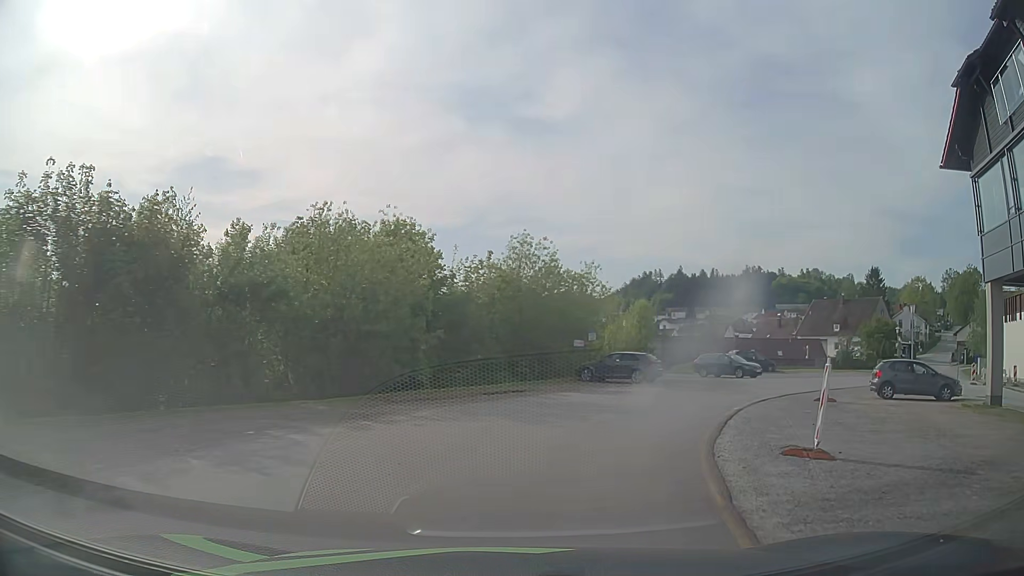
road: unclassified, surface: asphalt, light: Day
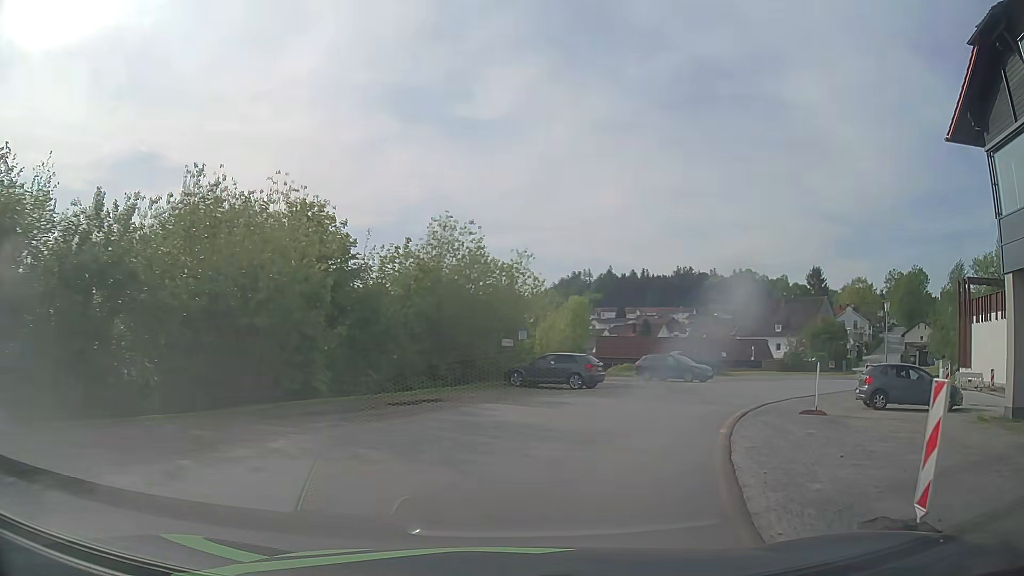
(+0.2, +4.3) m; +5°
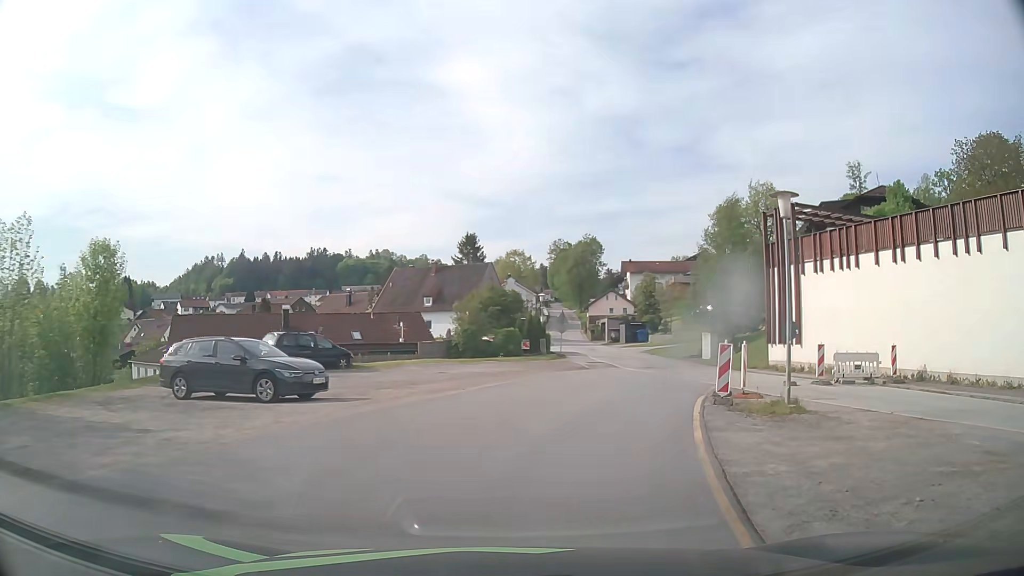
(+6.3, +20.3) m; +32°
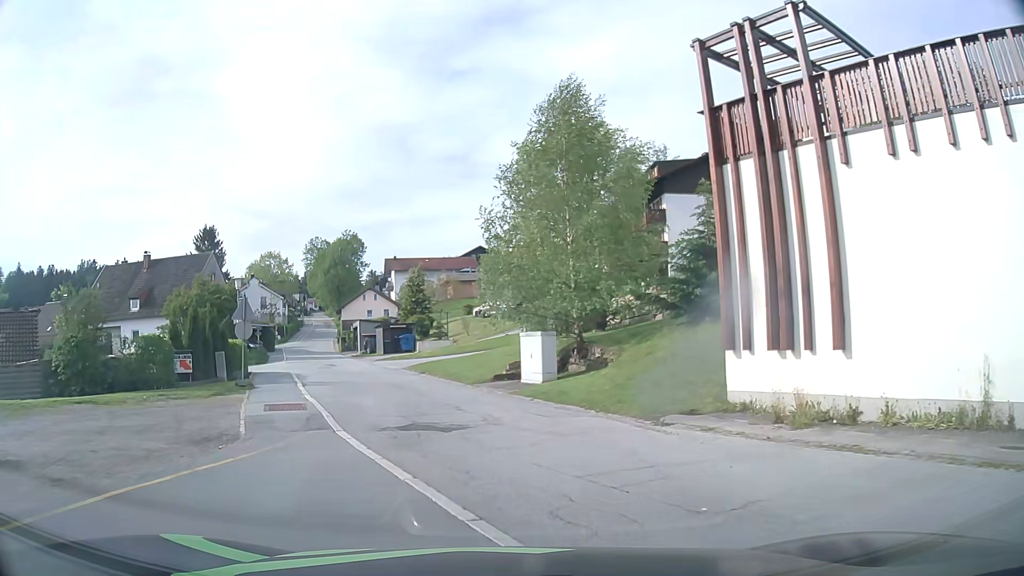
(+3.8, +20.5) m; +20°
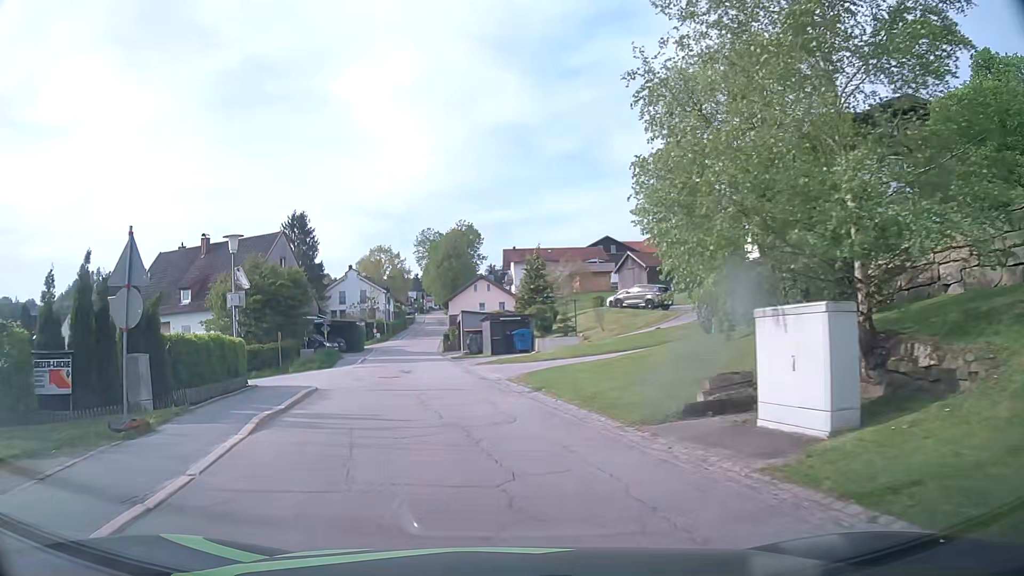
(-0.8, +12.6) m; -9°
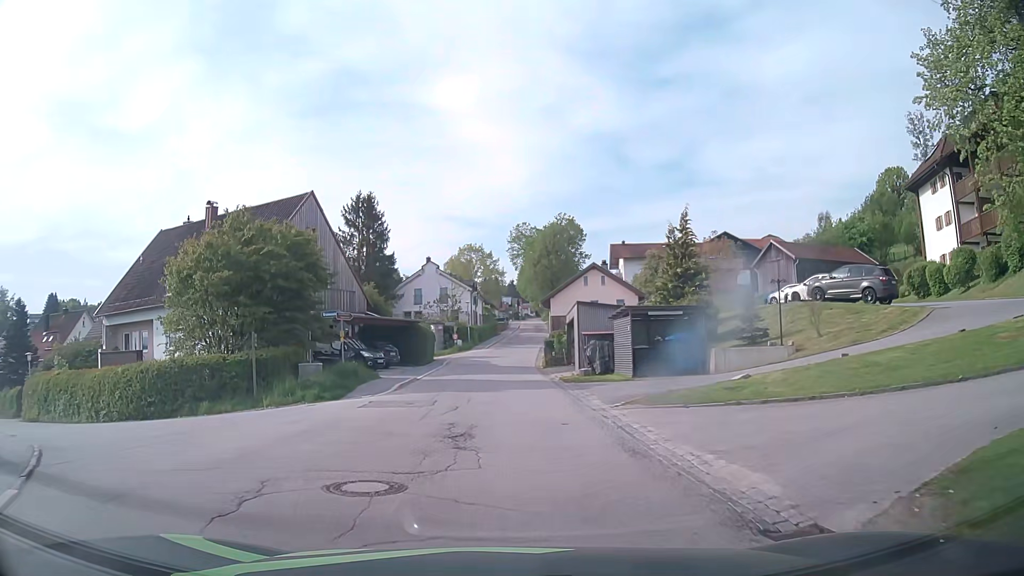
(-2.1, +17.3) m; -11°
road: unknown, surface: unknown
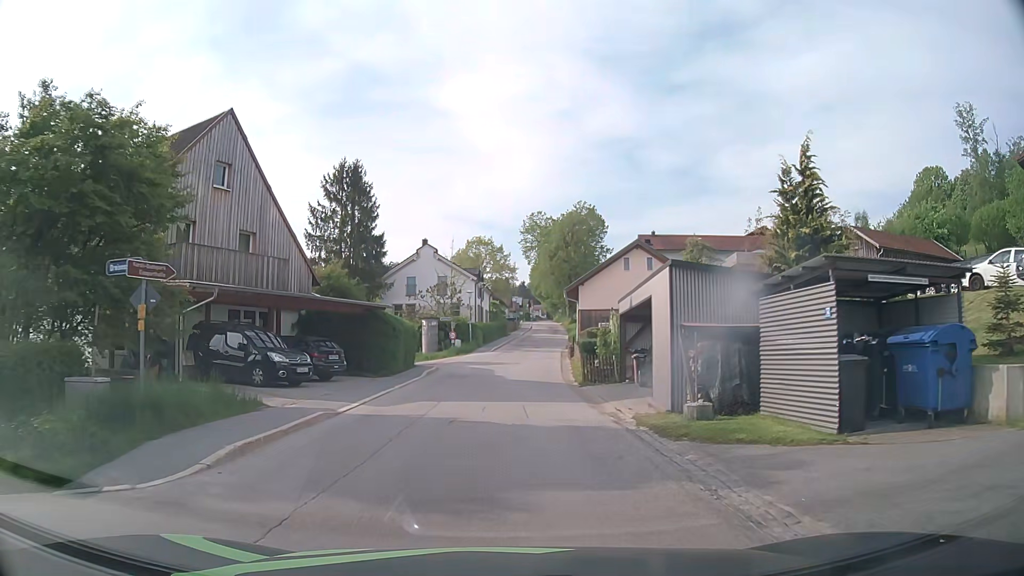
(+0.1, +14.1) m; 0°
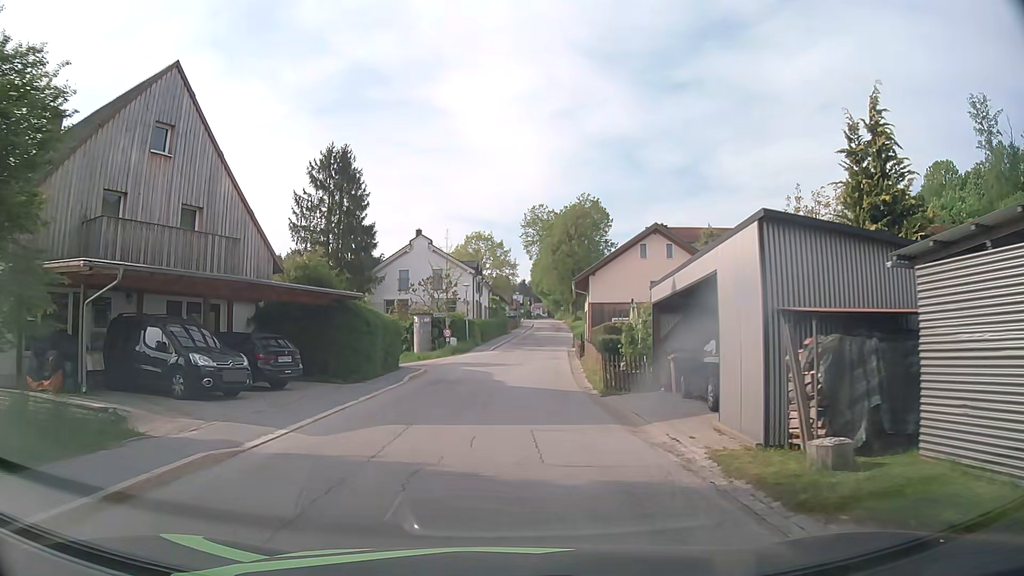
(0.0, +4.9) m; 0°
